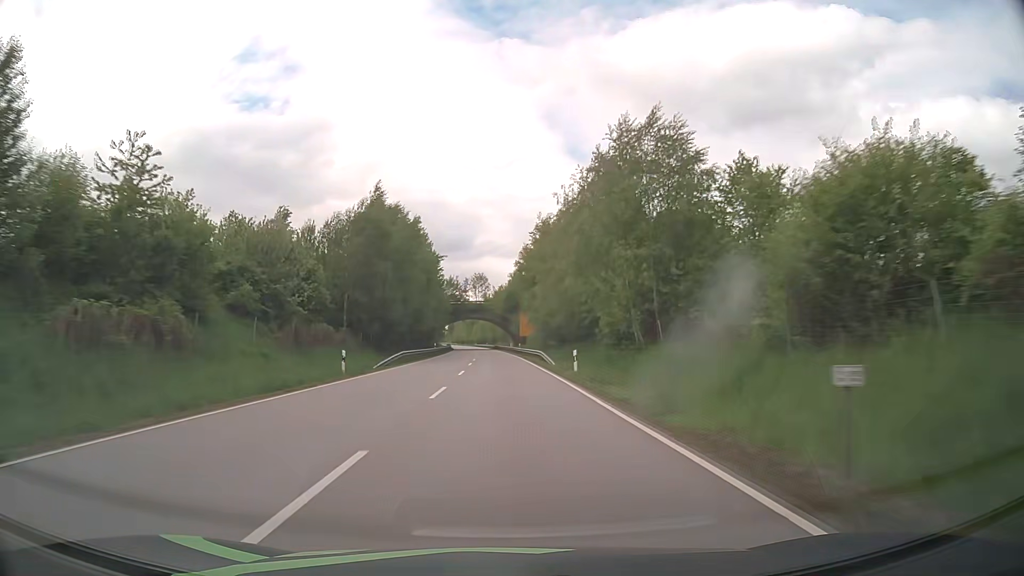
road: primary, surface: asphalt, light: Day
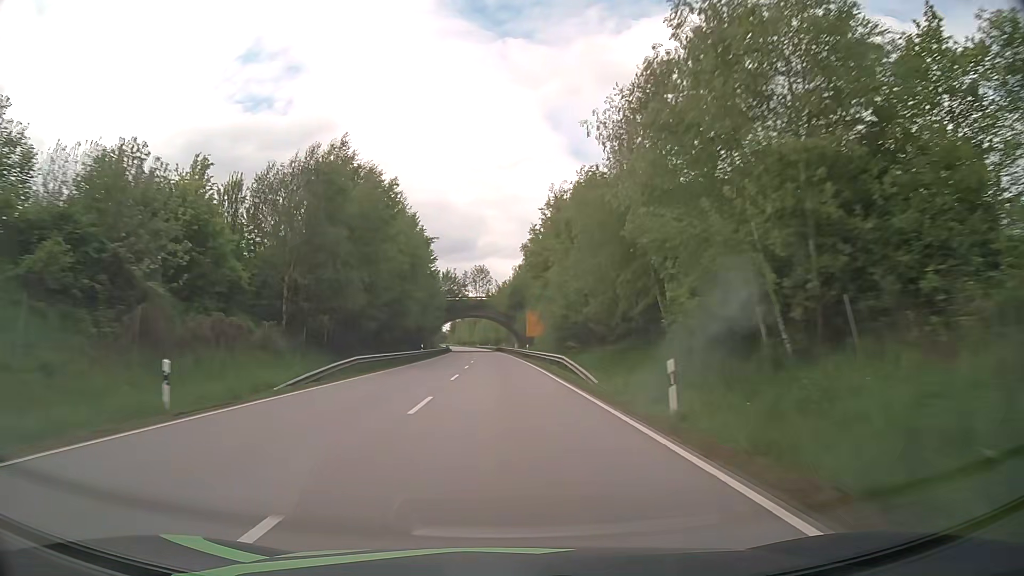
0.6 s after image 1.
(0.0, +15.4) m; 0°
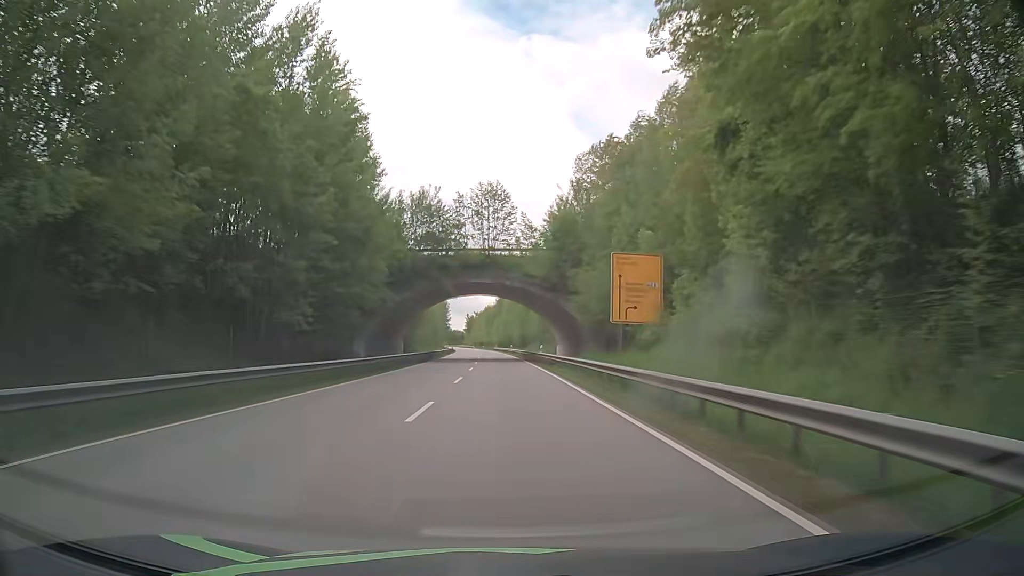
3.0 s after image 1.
(-0.9, +61.6) m; -2°
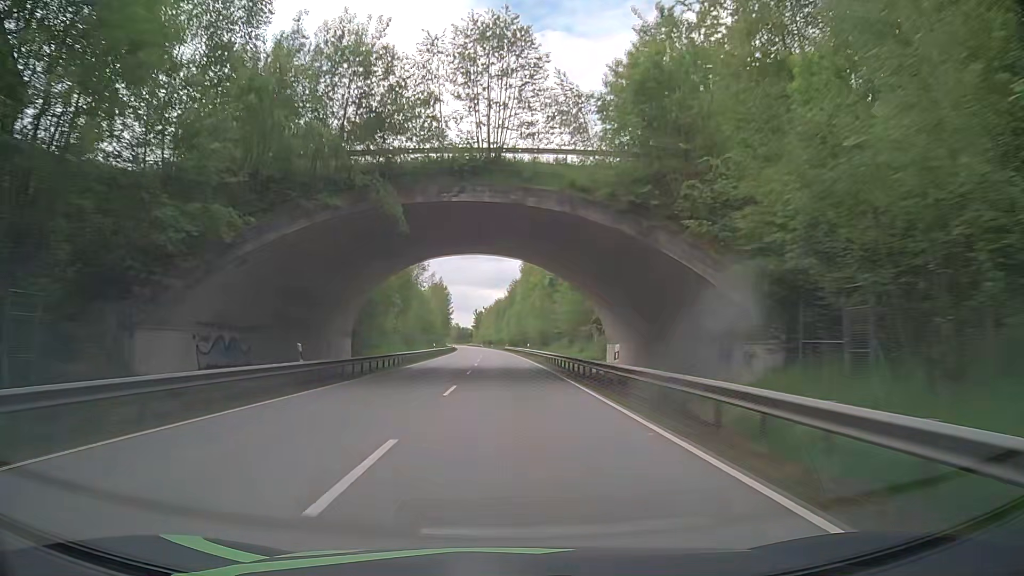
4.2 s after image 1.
(-0.4, +30.7) m; -1°
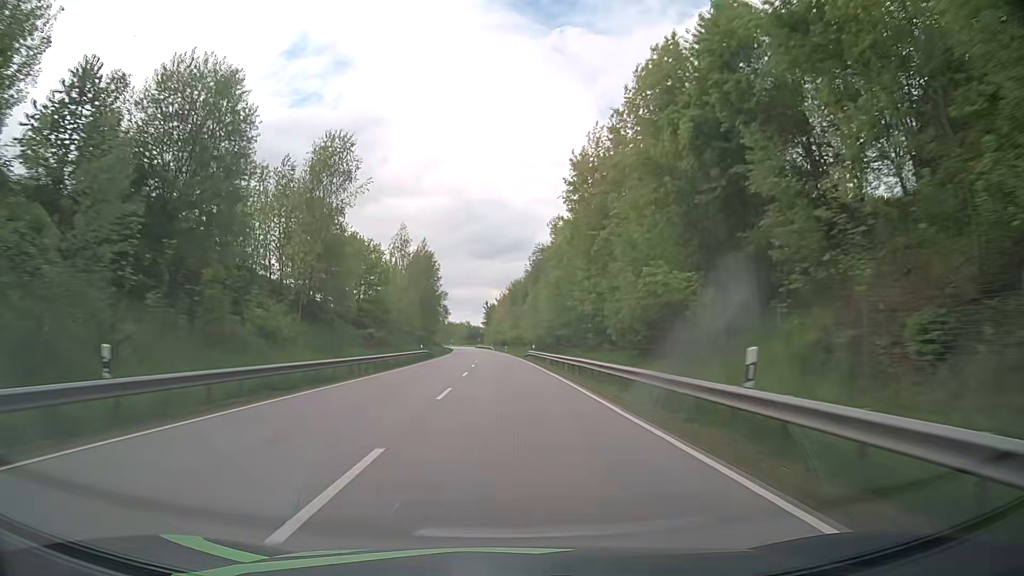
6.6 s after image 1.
(-0.7, +61.1) m; -1°
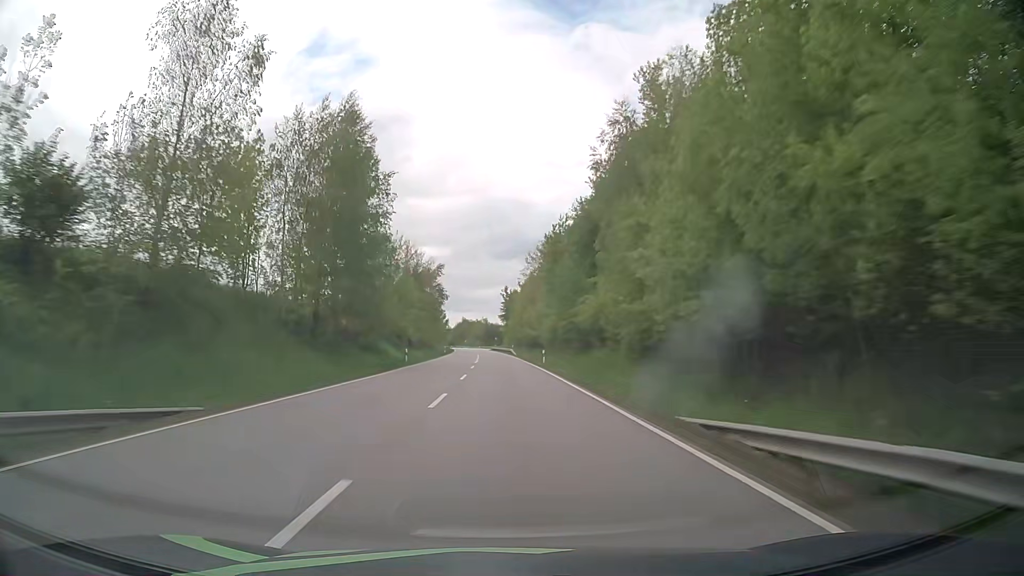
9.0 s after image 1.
(-1.0, +62.0) m; -2°
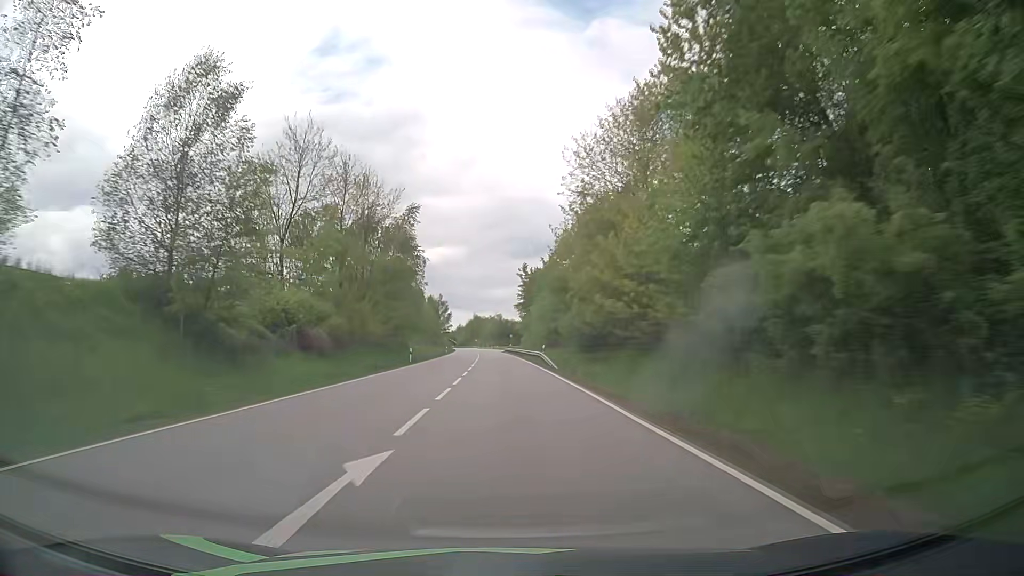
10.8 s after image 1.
(-0.3, +47.1) m; -1°
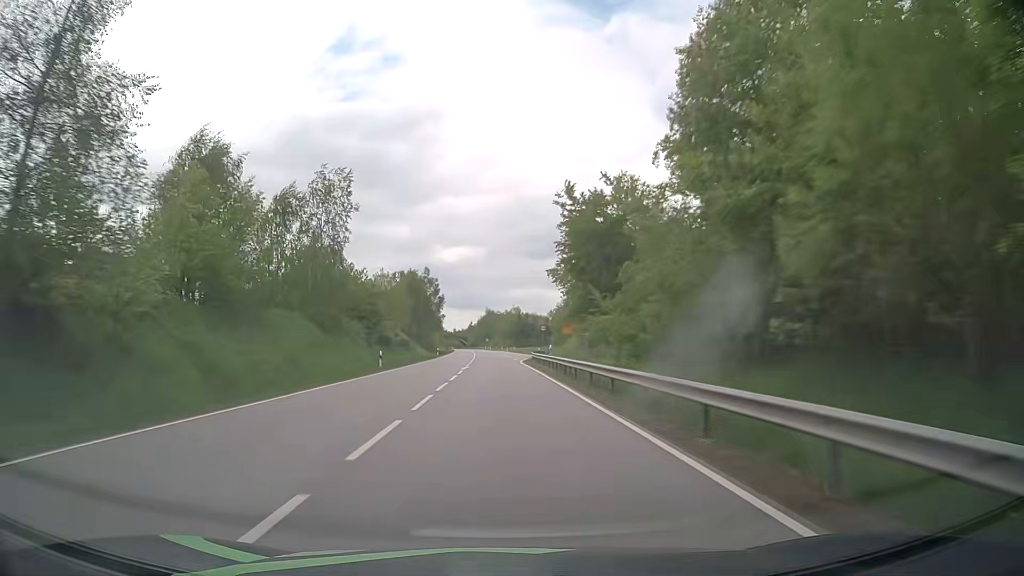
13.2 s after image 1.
(-0.9, +63.1) m; -2°
(0, +10) (0, +20) (0, +30) (0, +40) (0, +50) (-1, +60) (-1, +70) (-1, +80) (-2, +90) (-2, +100) m
